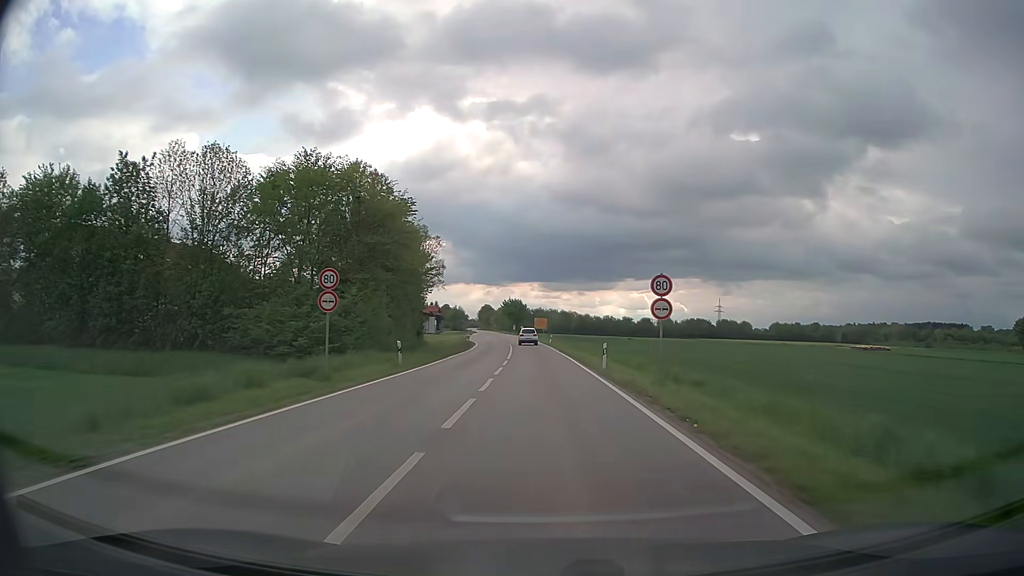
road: secondary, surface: asphalt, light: Day
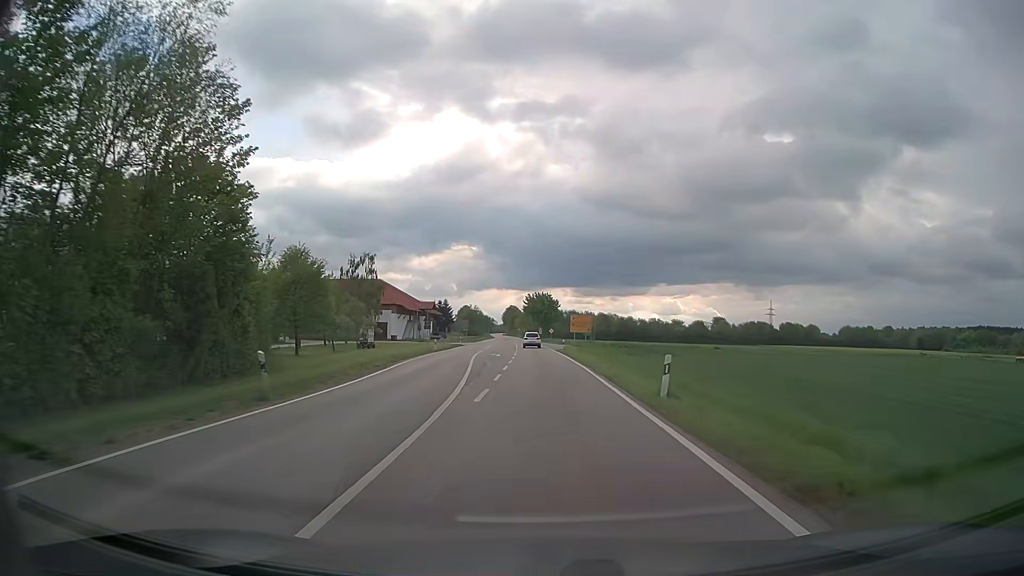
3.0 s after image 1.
(-1.0, +57.0) m; -3°
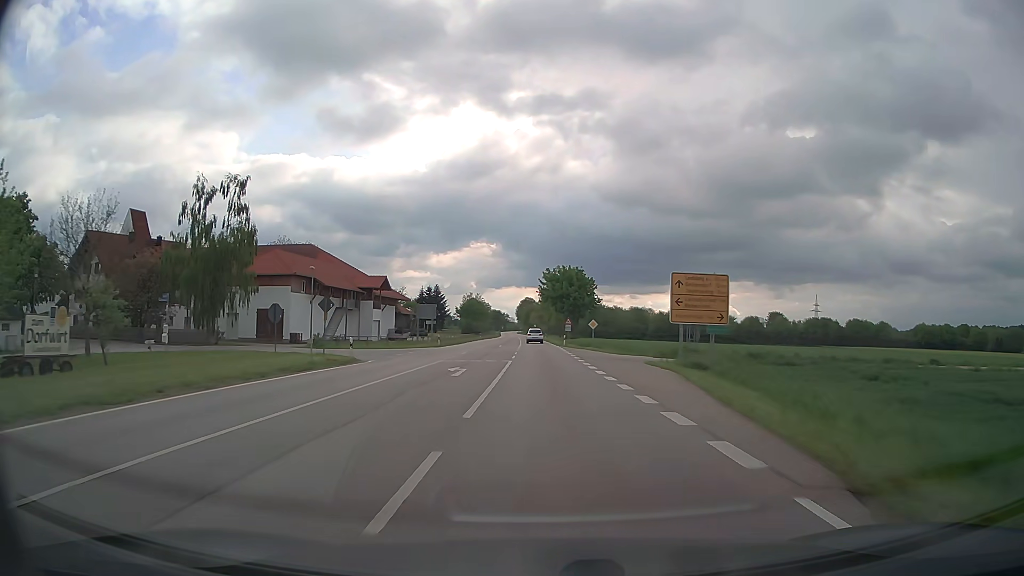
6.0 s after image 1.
(-0.9, +57.3) m; -2°
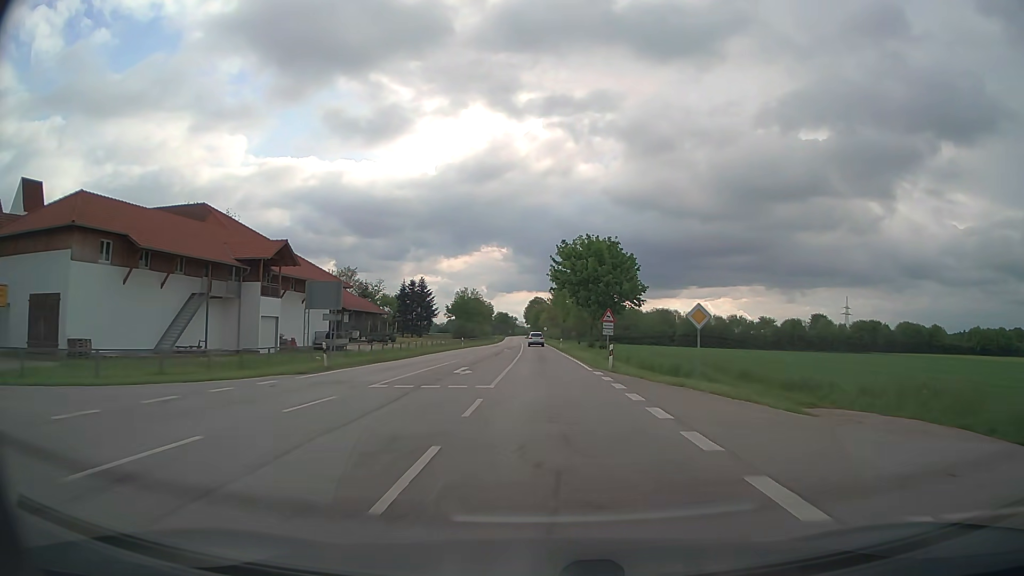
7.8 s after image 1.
(-0.2, +35.1) m; -1°
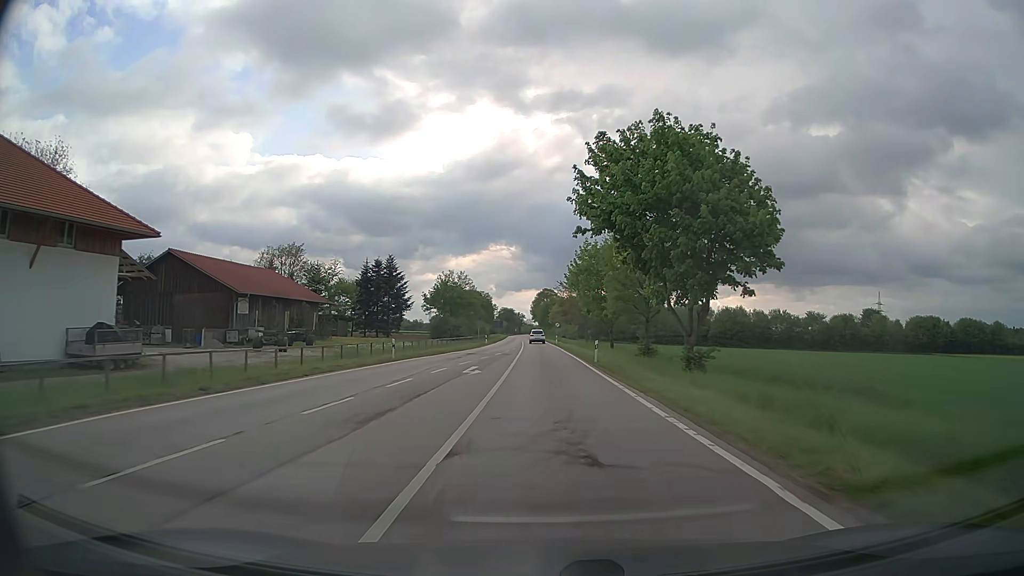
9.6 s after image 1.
(-0.3, +35.8) m; -1°
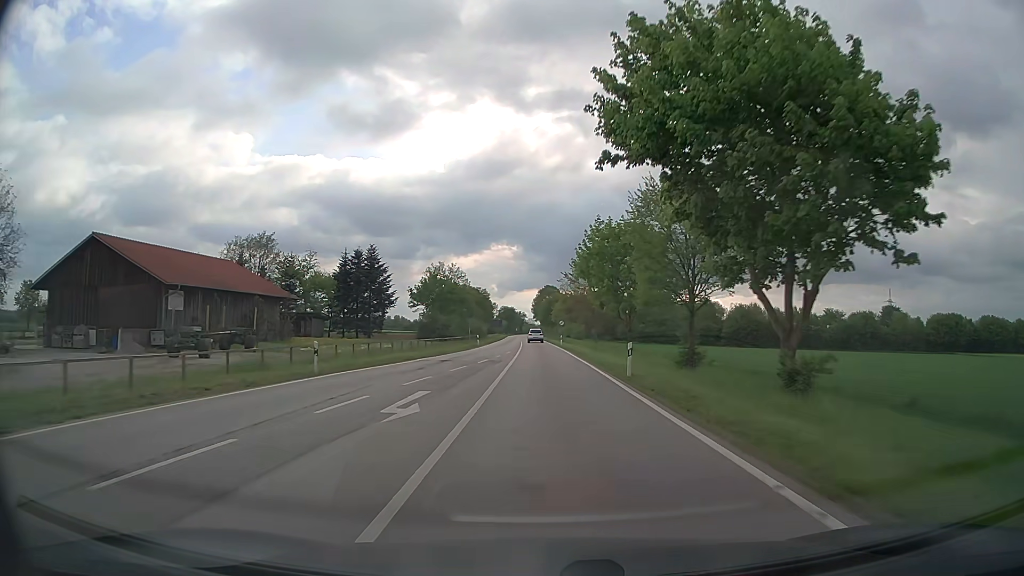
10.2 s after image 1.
(0.0, +12.1) m; 0°
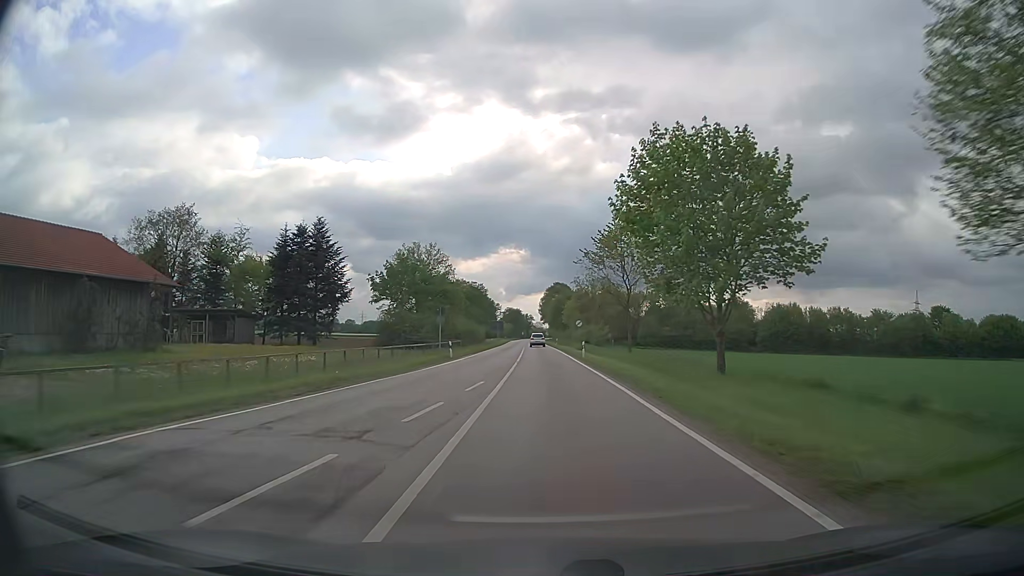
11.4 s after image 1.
(-0.2, +24.5) m; -1°
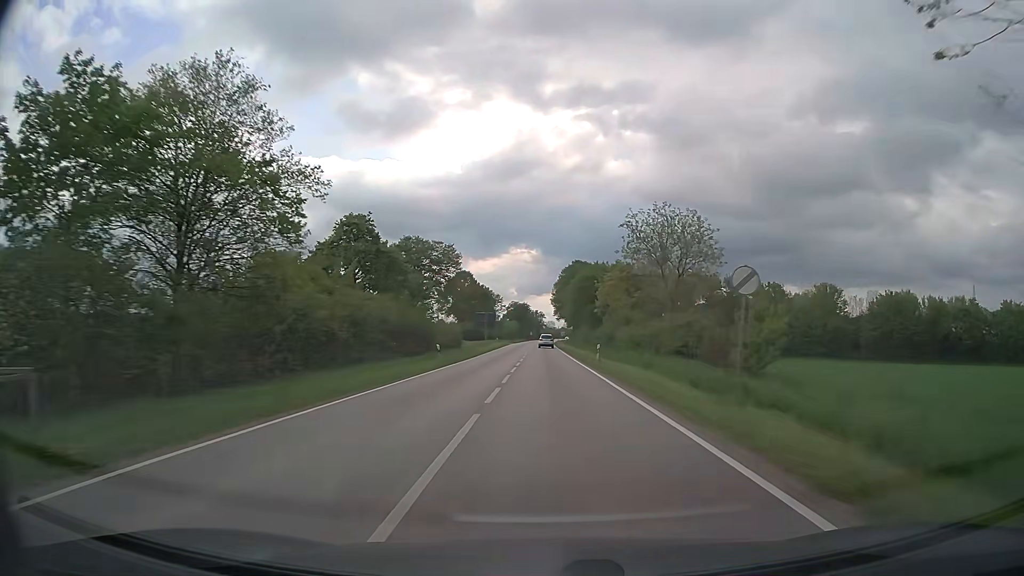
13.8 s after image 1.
(-0.6, +50.2) m; -1°
(0, +10) (0, +20) (0, +30) (0, +40) (0, +50) (0, +60) (0, +70) (0, +80) (0, +90) (0, +100) m
